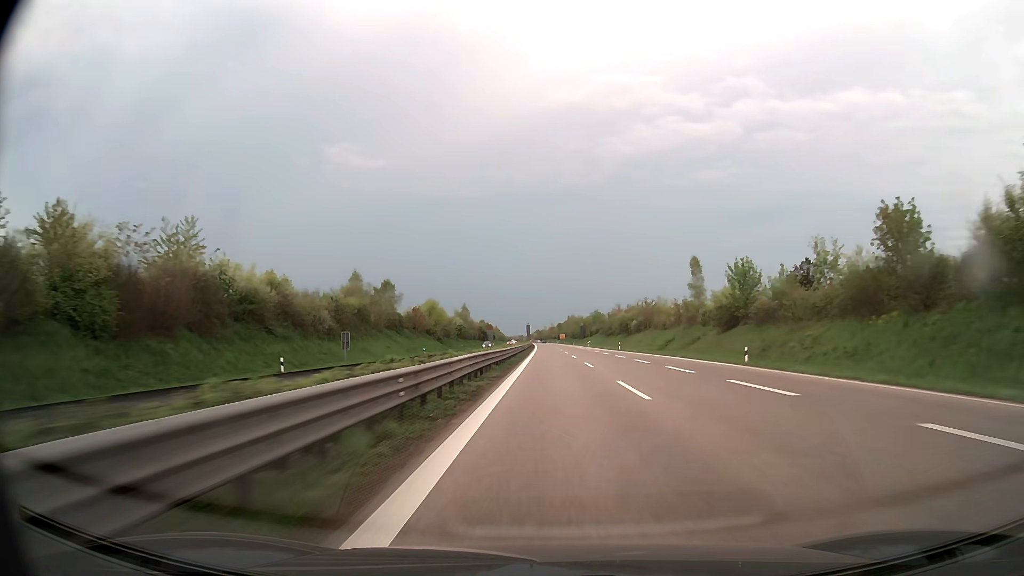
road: trunk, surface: asphalt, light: Day
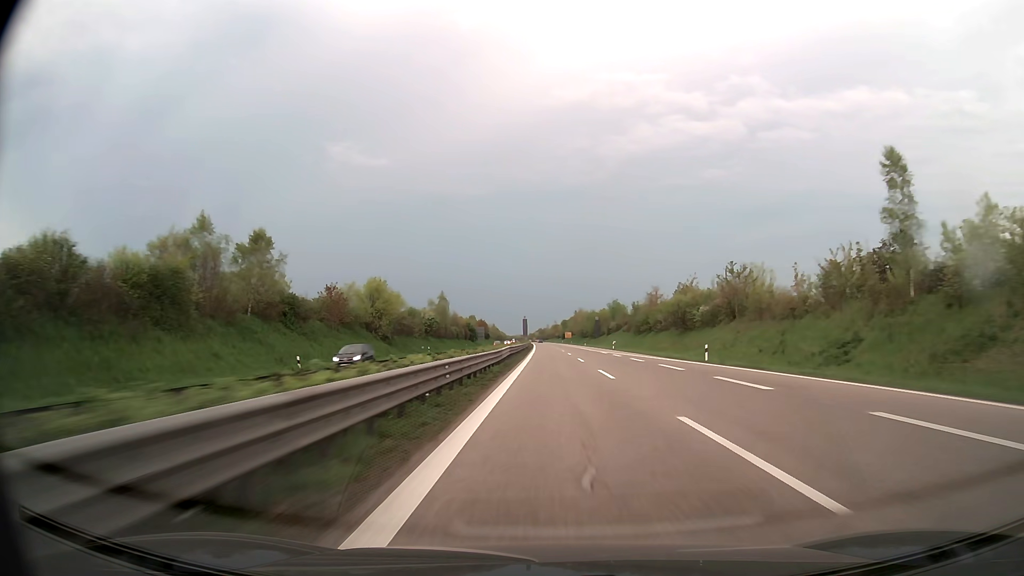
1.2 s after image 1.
(-0.2, +46.0) m; 0°
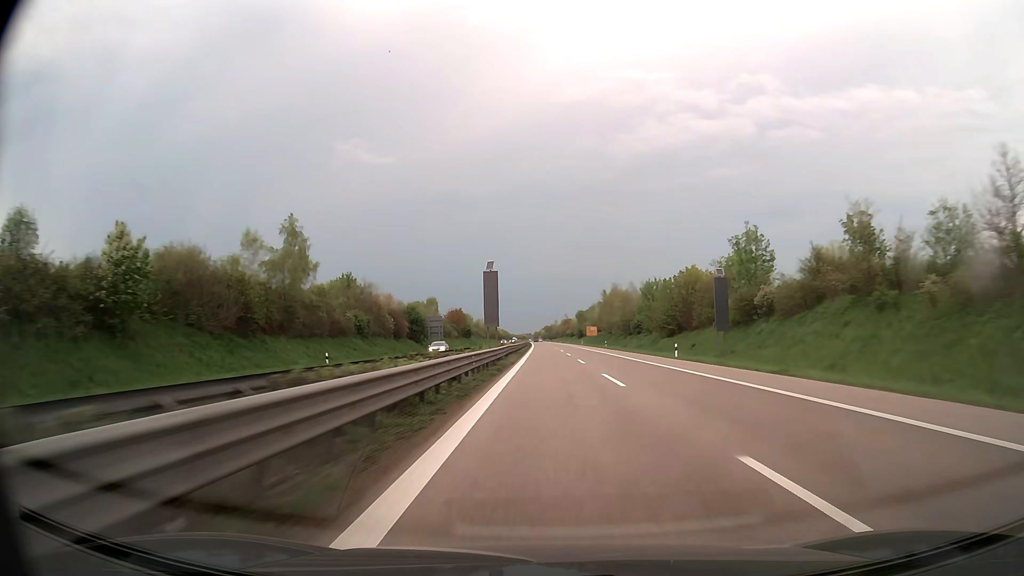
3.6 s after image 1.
(-0.4, +93.4) m; -1°
(0, +10) (0, +20) (0, +30) (0, +40) (0, +50) (0, +60) (0, +70) (0, +80) (-1, +90) (-1, +100) m
